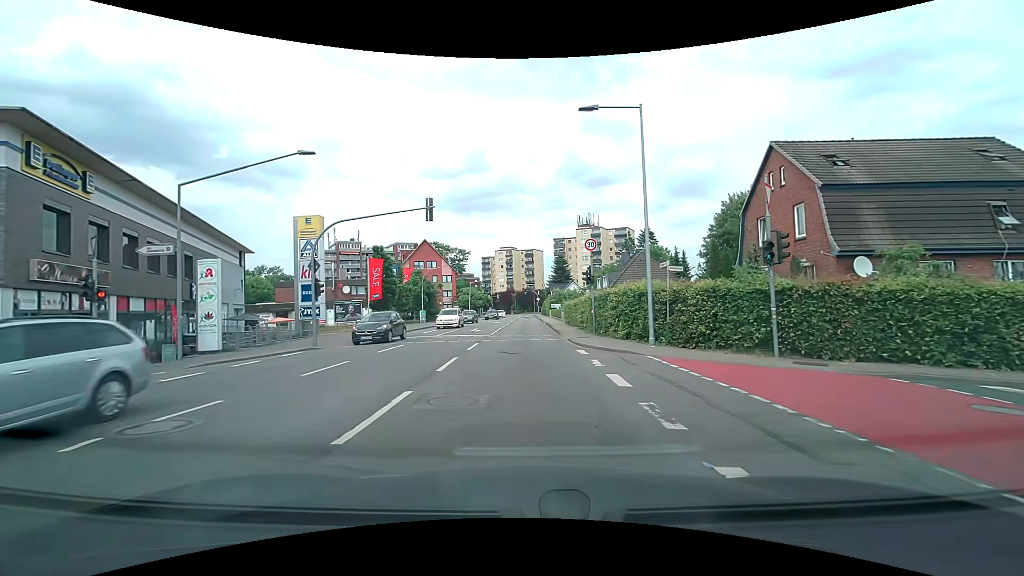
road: secondary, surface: asphalt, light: Day
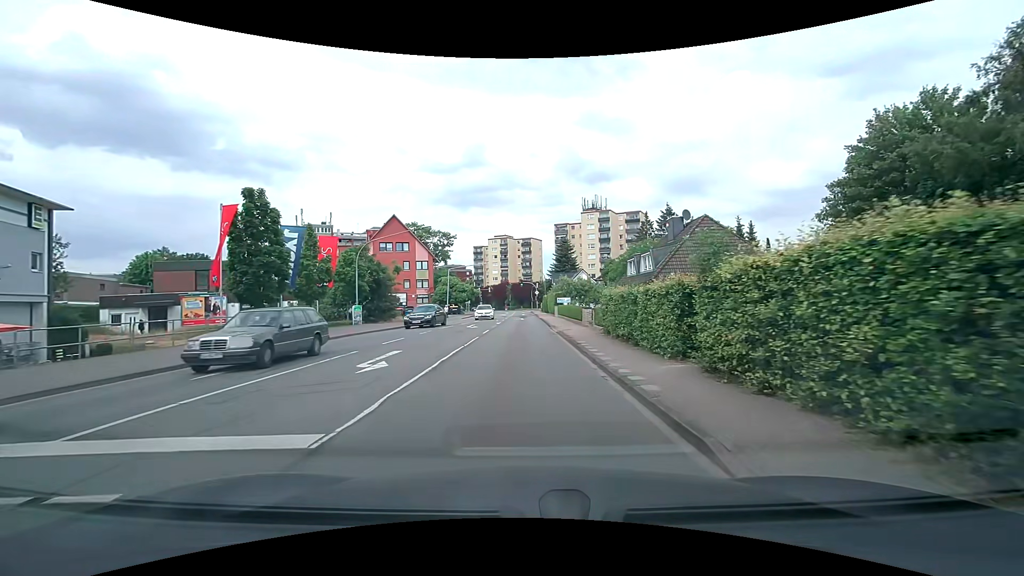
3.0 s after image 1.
(-0.2, +22.3) m; -1°
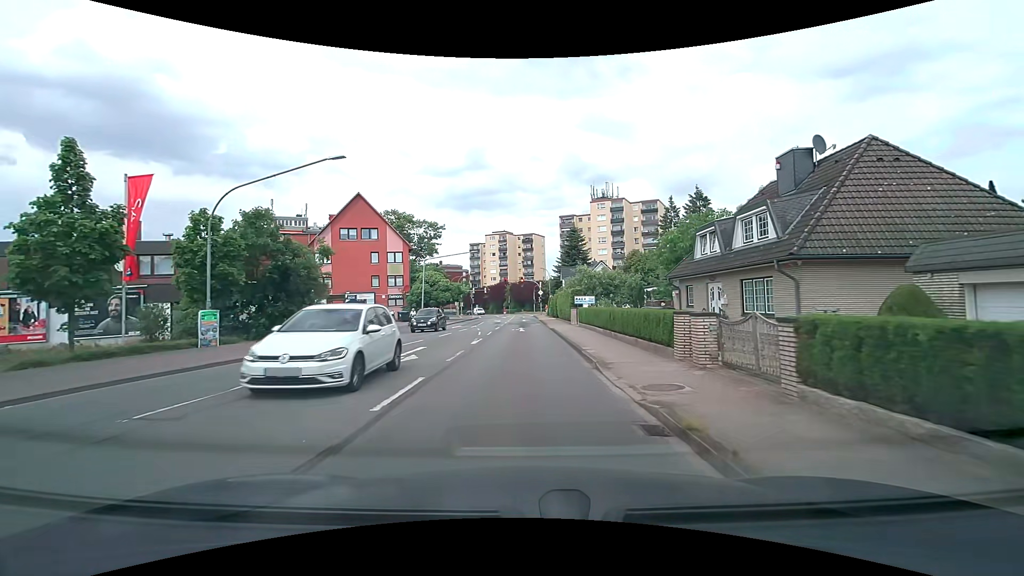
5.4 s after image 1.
(+0.1, +18.0) m; 0°
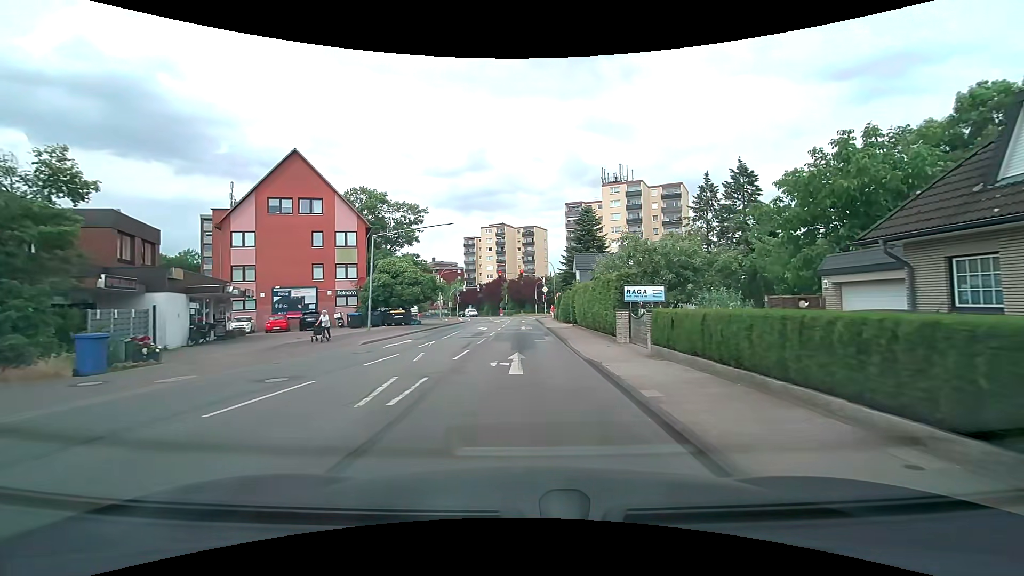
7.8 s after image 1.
(+0.1, +17.9) m; 0°
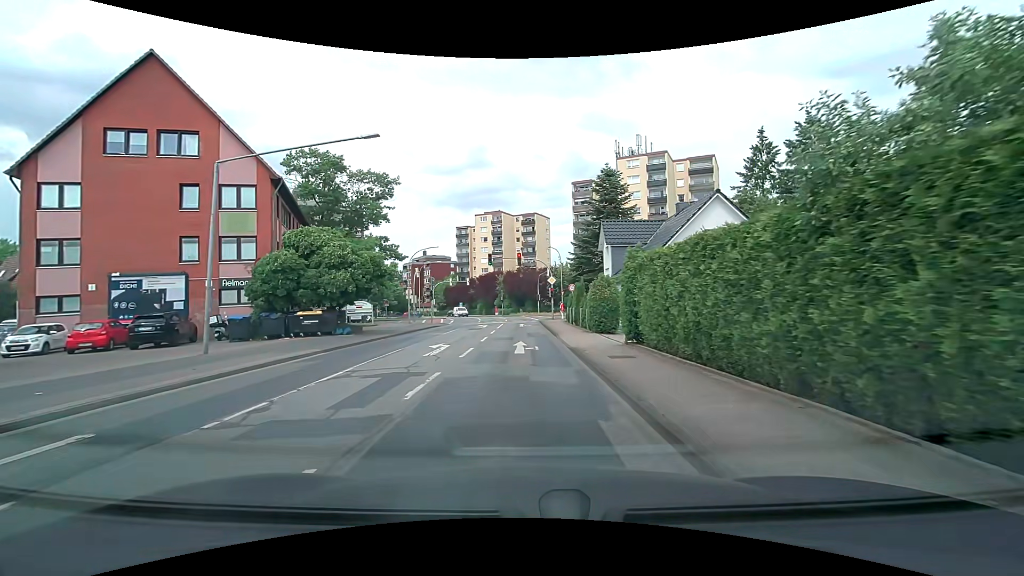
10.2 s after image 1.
(+0.1, +17.8) m; 0°
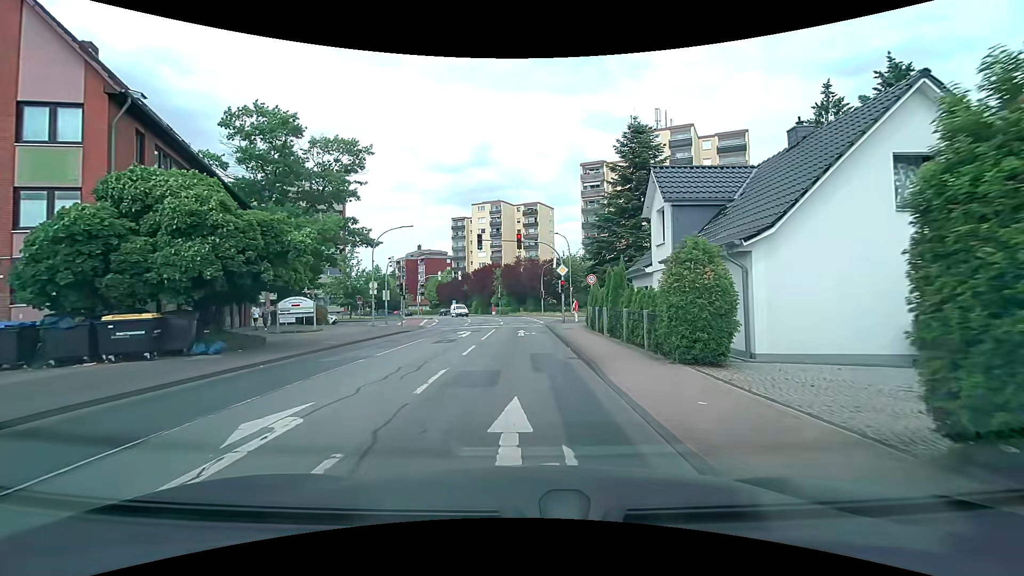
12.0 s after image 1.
(+0.1, +11.8) m; +2°
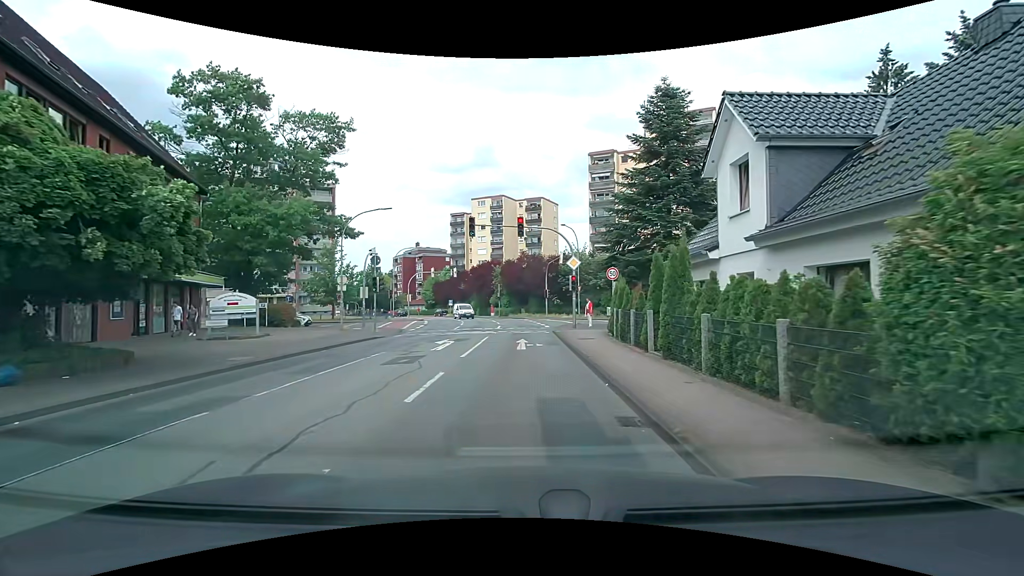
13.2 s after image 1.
(-0.1, +6.8) m; -1°
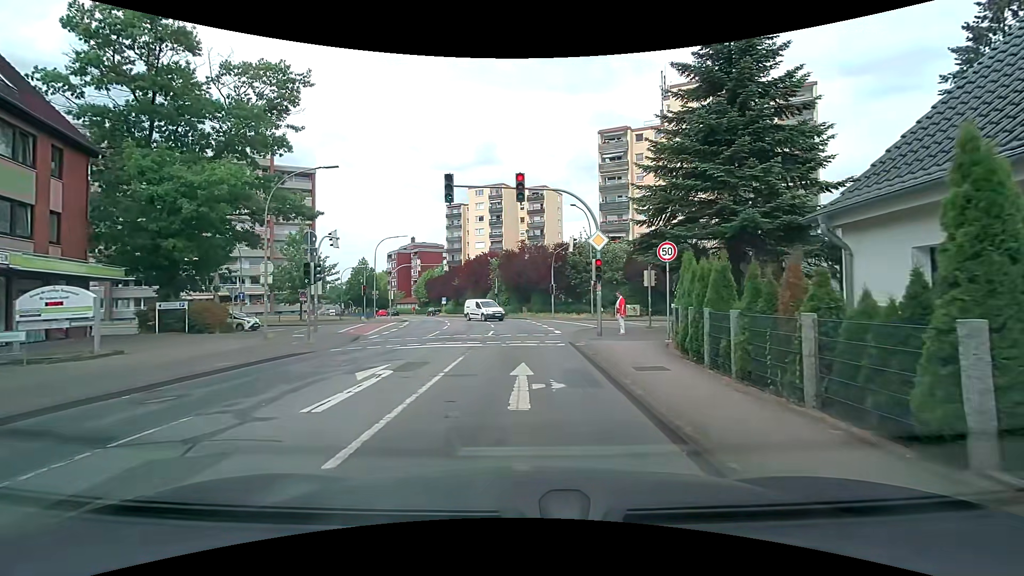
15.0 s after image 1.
(-0.1, +9.1) m; -1°
(0, +10) (0, +20) (0, +30) (-1, +40) (-3, +50) (-6, +59) (-10, +69) (-14, +78) (-18, +87) (-24, +95) m
